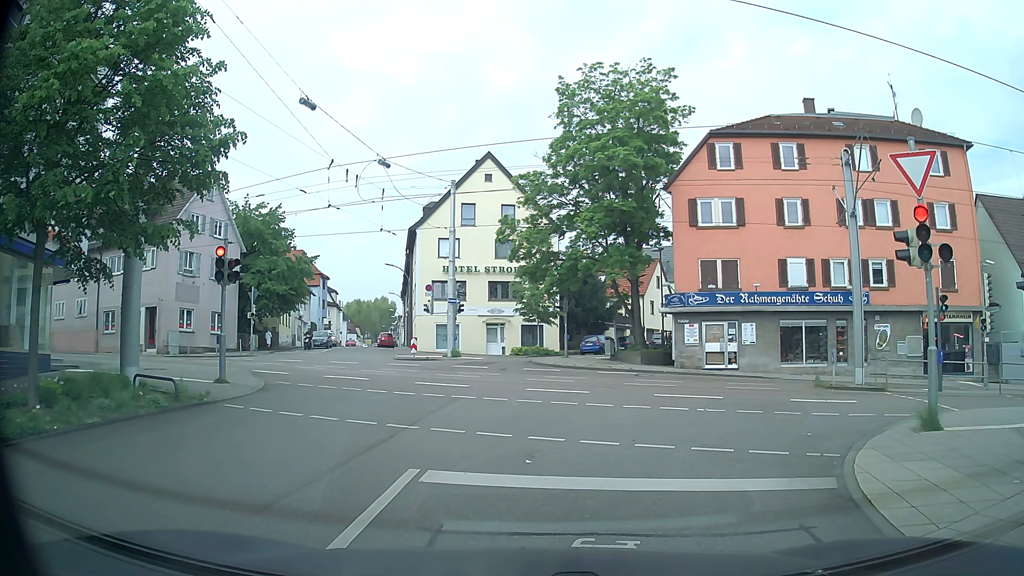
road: residential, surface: asphalt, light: Day
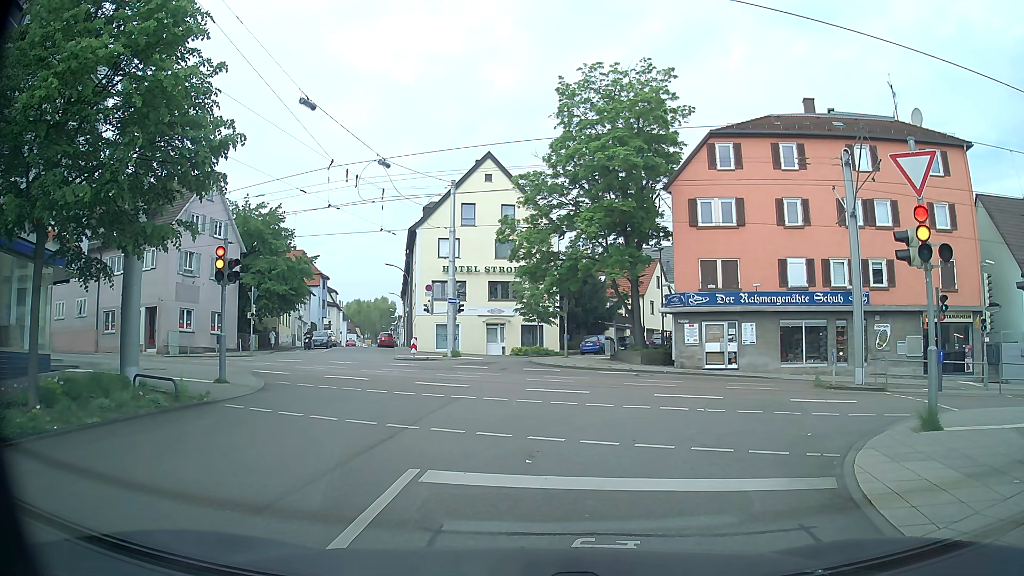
(0.0, 0.0) m; 0°
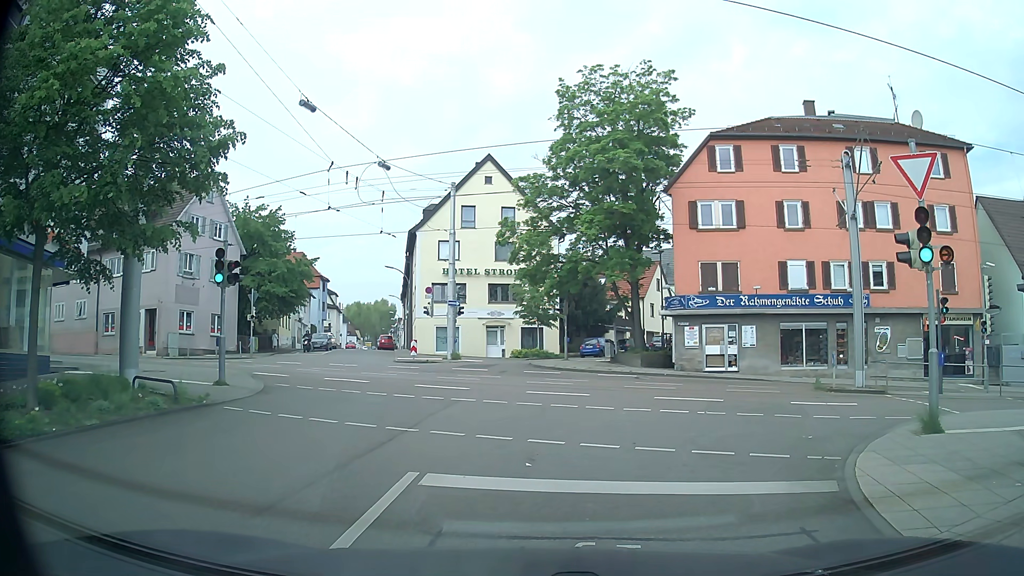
(0.0, 0.0) m; 0°
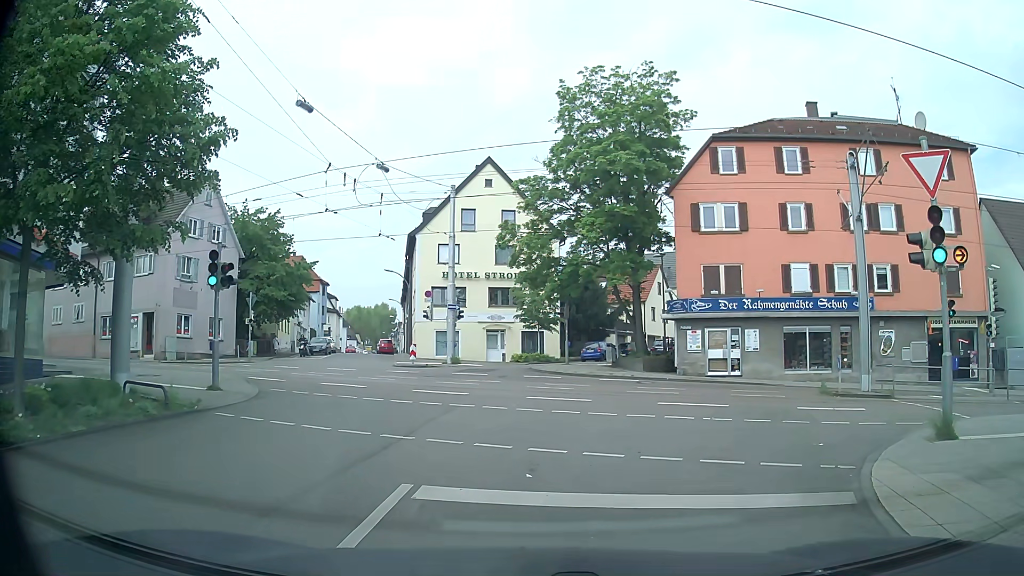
(0.0, +0.4) m; 0°
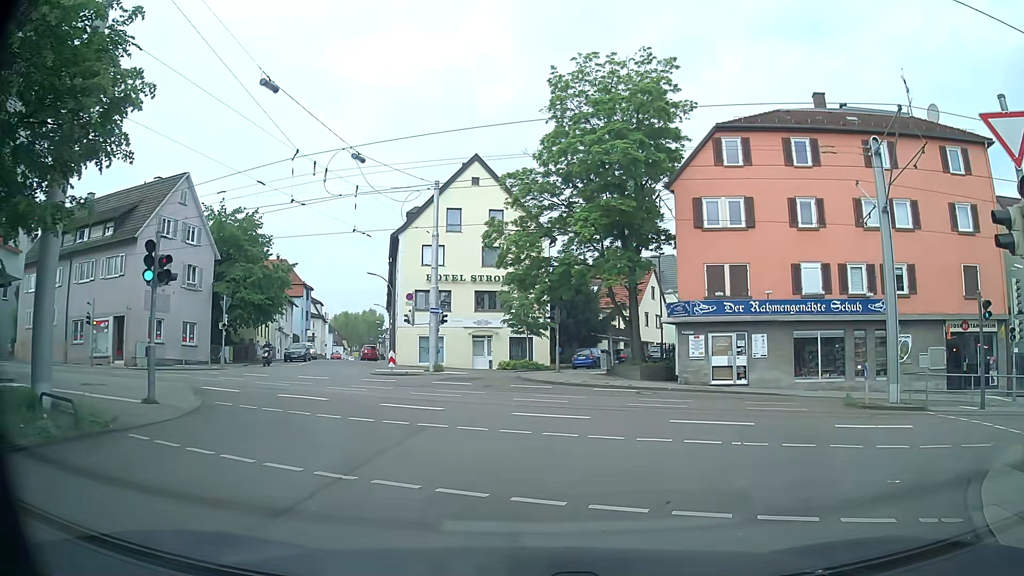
(0.0, +2.6) m; -1°
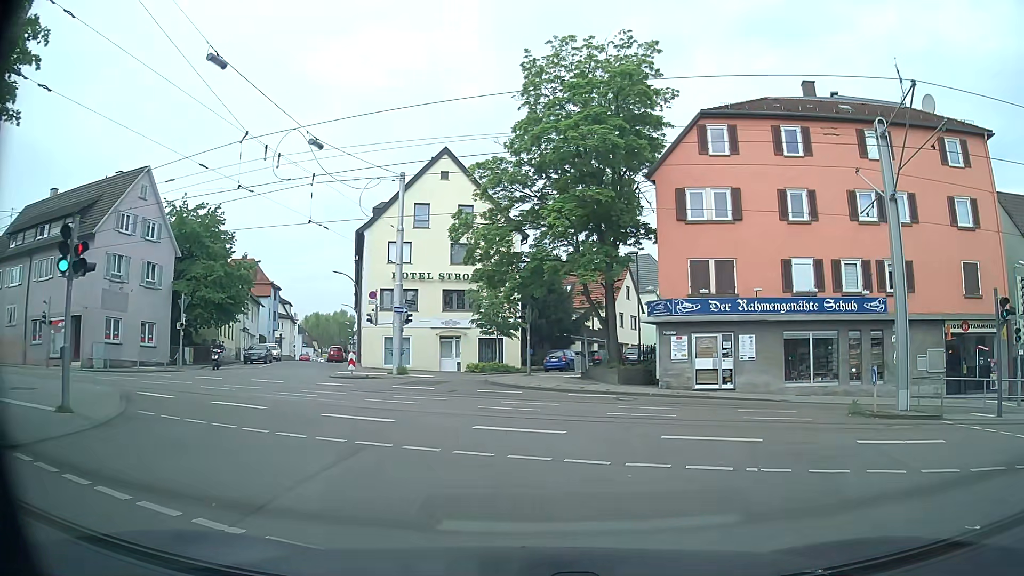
(+0.1, +2.1) m; +2°
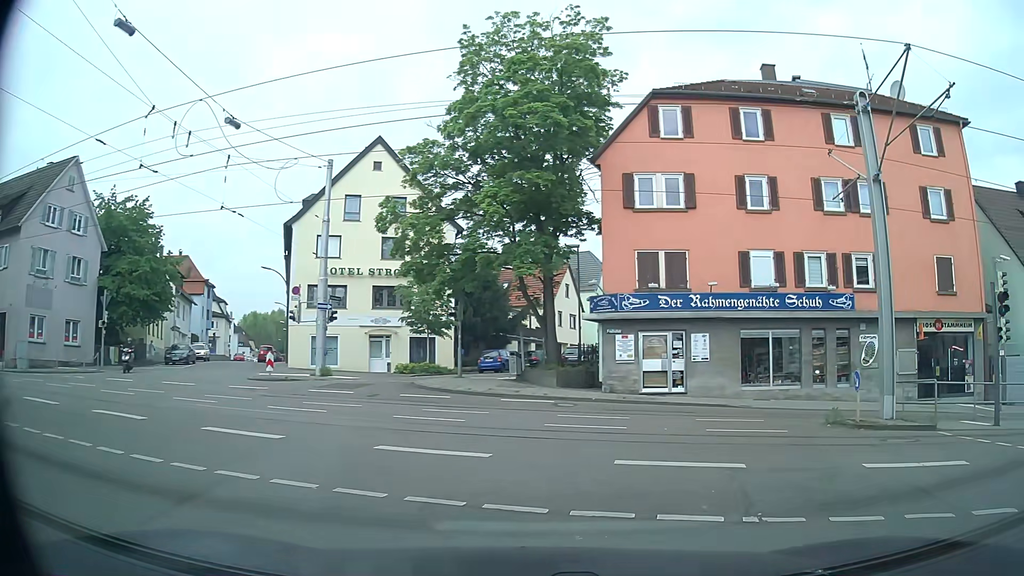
(+0.1, +2.3) m; +4°
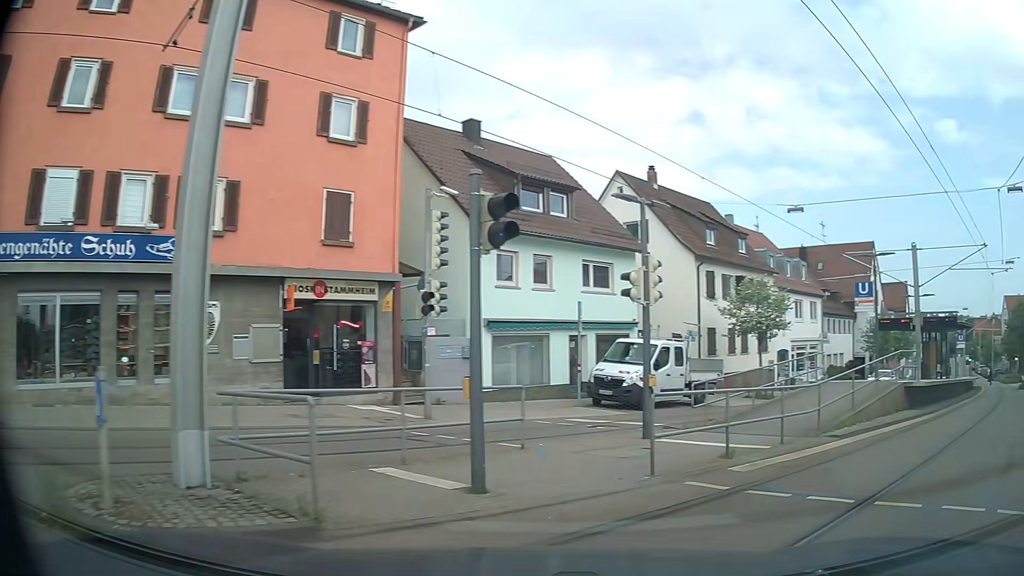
(+3.8, +8.0) m; +55°
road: tertiary
